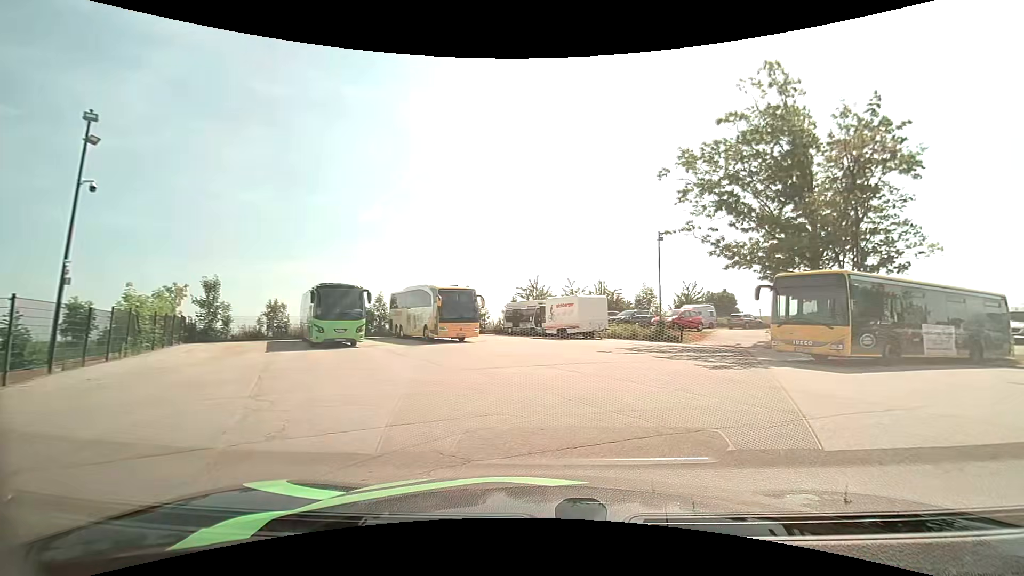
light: Day
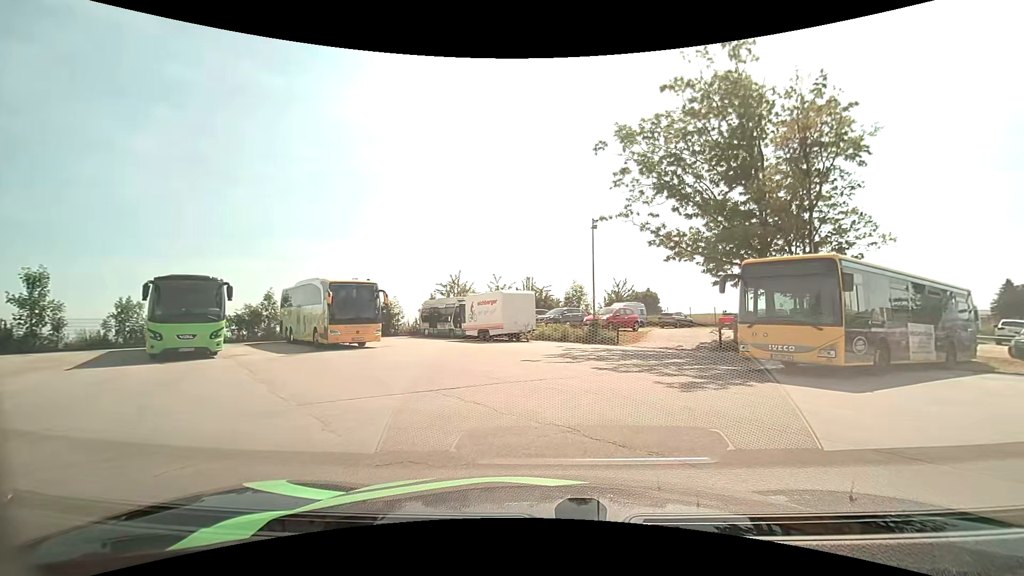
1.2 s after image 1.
(+0.3, +4.9) m; +9°
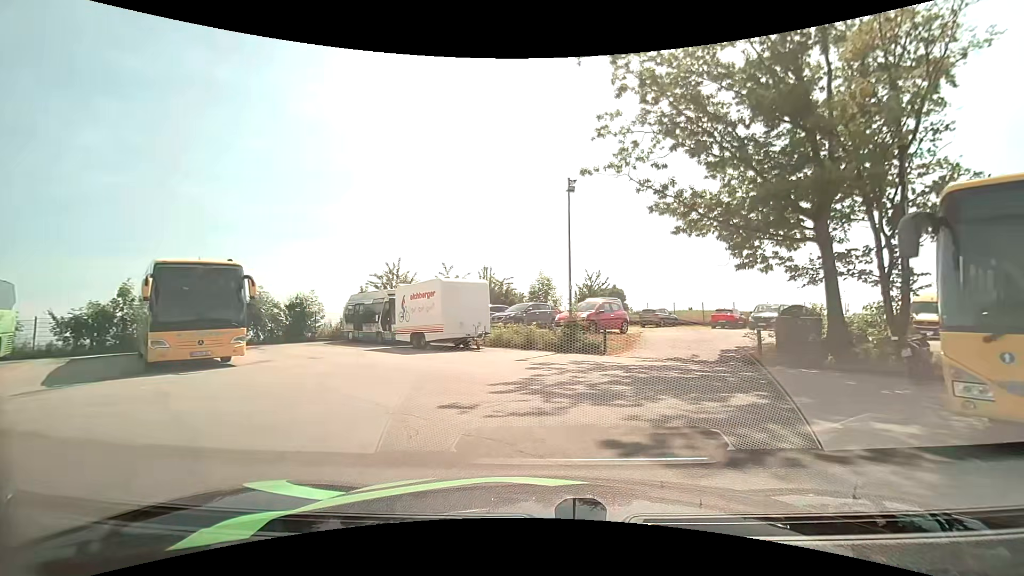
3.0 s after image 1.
(0.0, +8.3) m; +2°
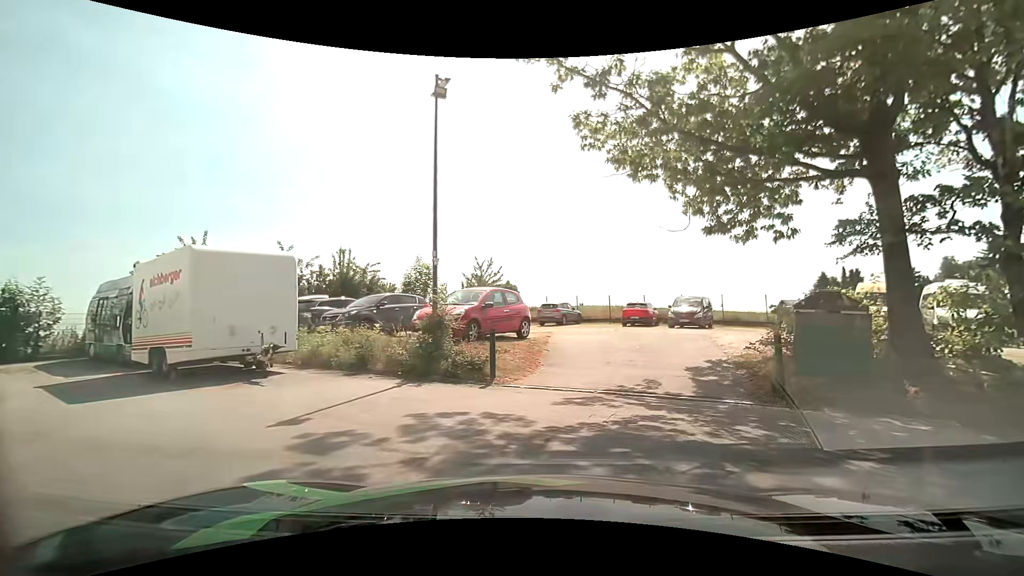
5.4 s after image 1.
(+0.8, +8.5) m; +13°
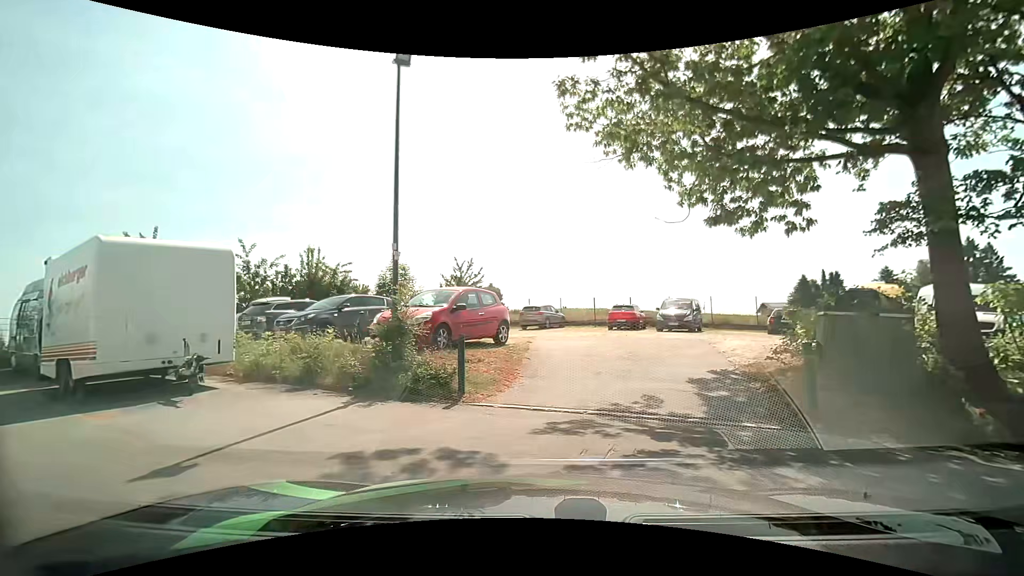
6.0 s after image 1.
(0.0, +1.7) m; +1°
